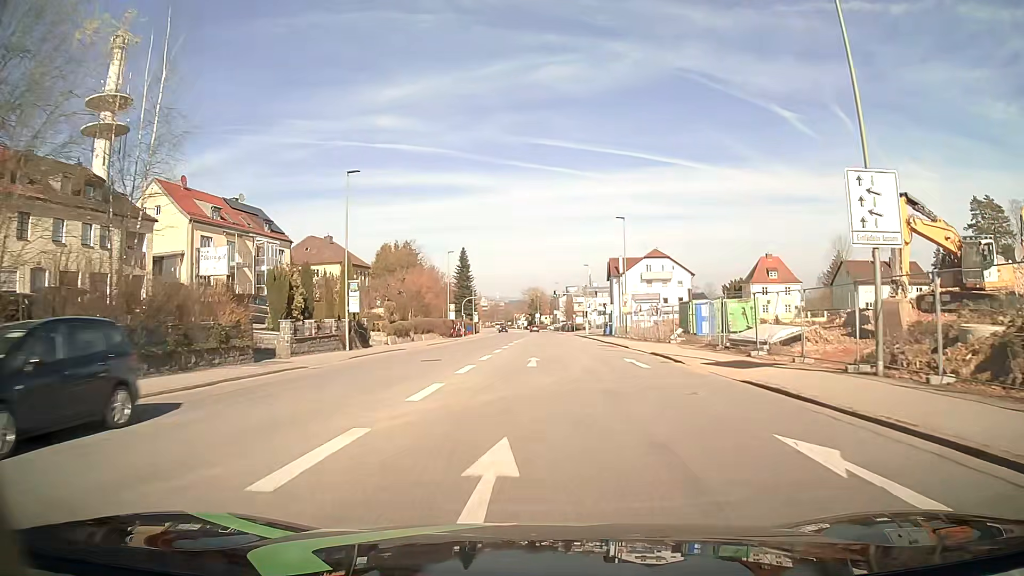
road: tertiary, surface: asphalt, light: Day
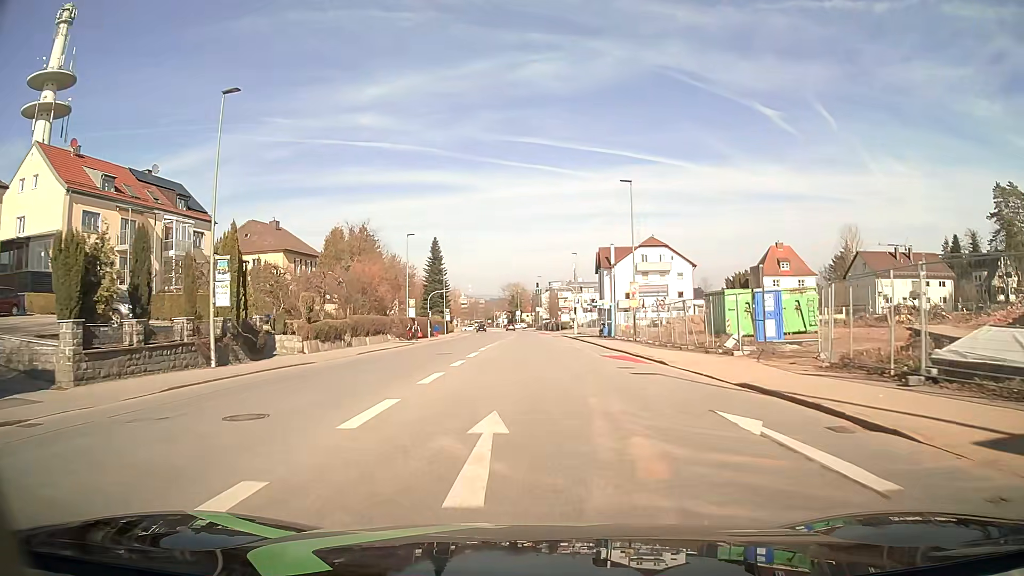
(+0.3, +14.8) m; +2°
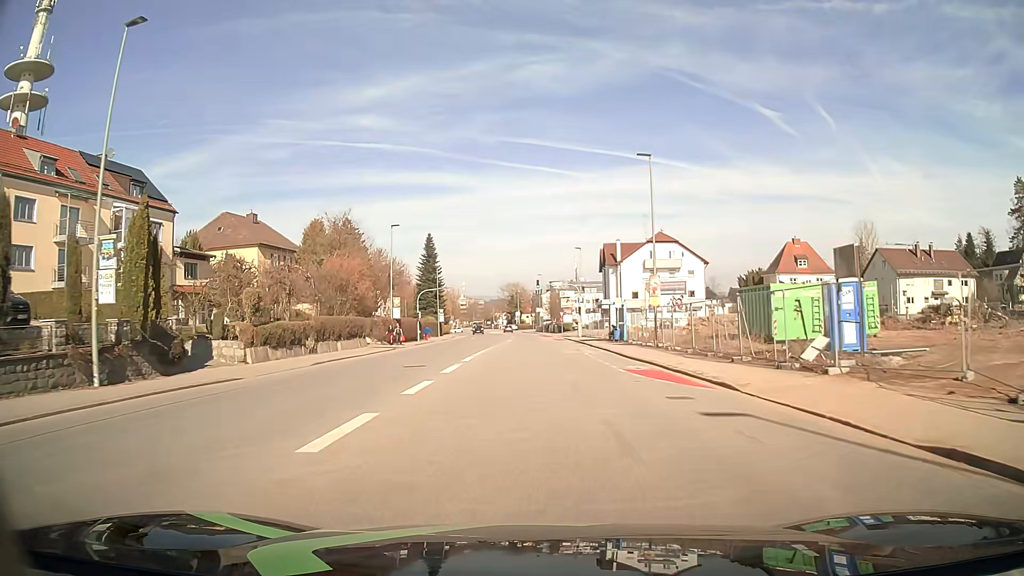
(0.0, +7.4) m; 0°
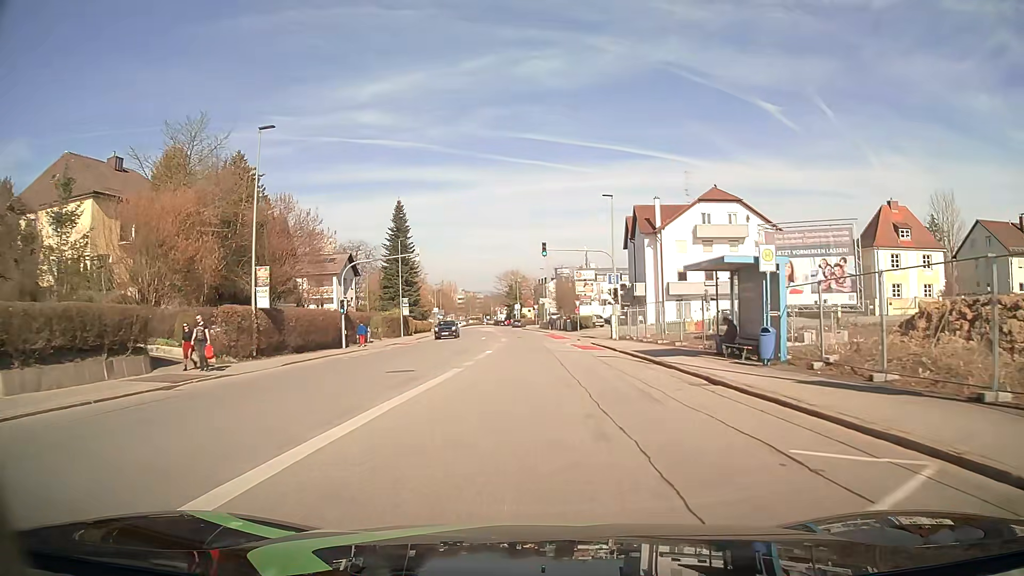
(0.0, +29.9) m; 0°
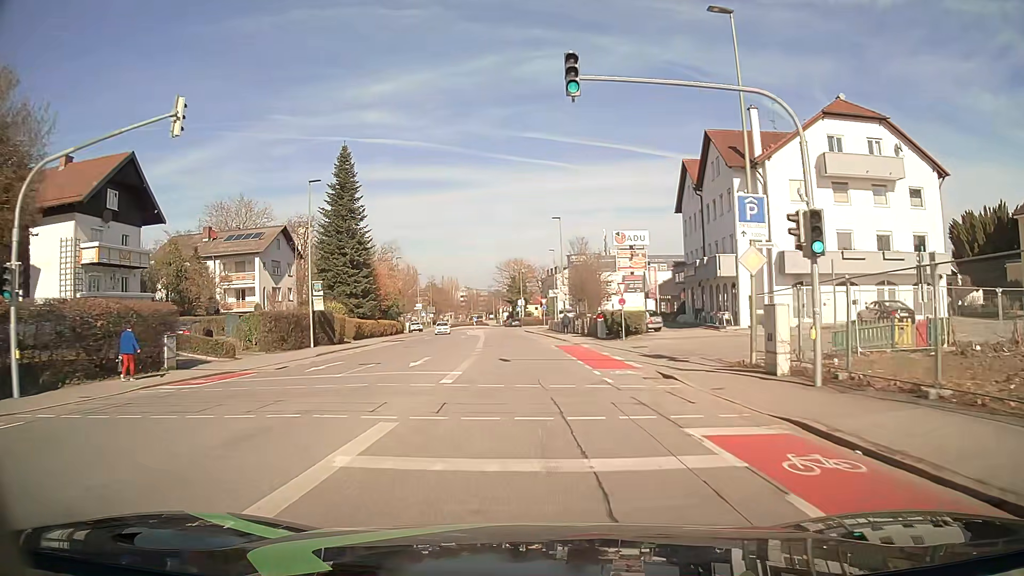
(0.0, +30.4) m; -1°
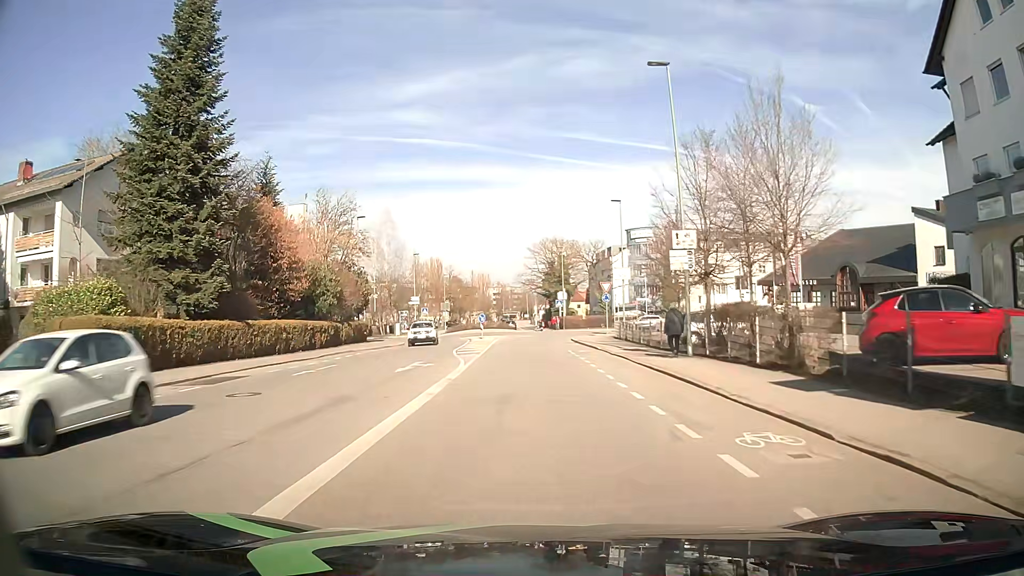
(-1.0, +36.9) m; -3°
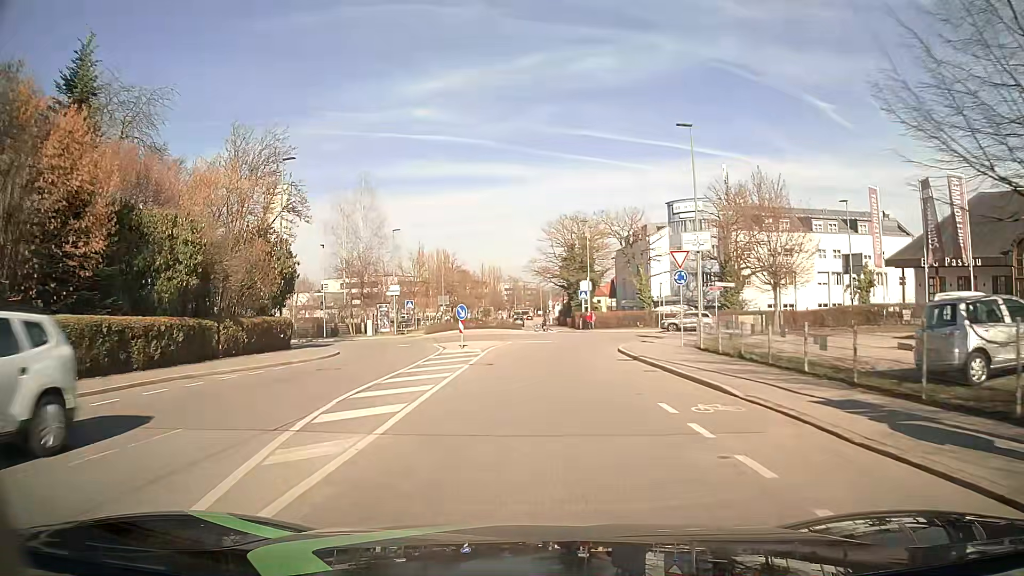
(-0.2, +20.0) m; 0°
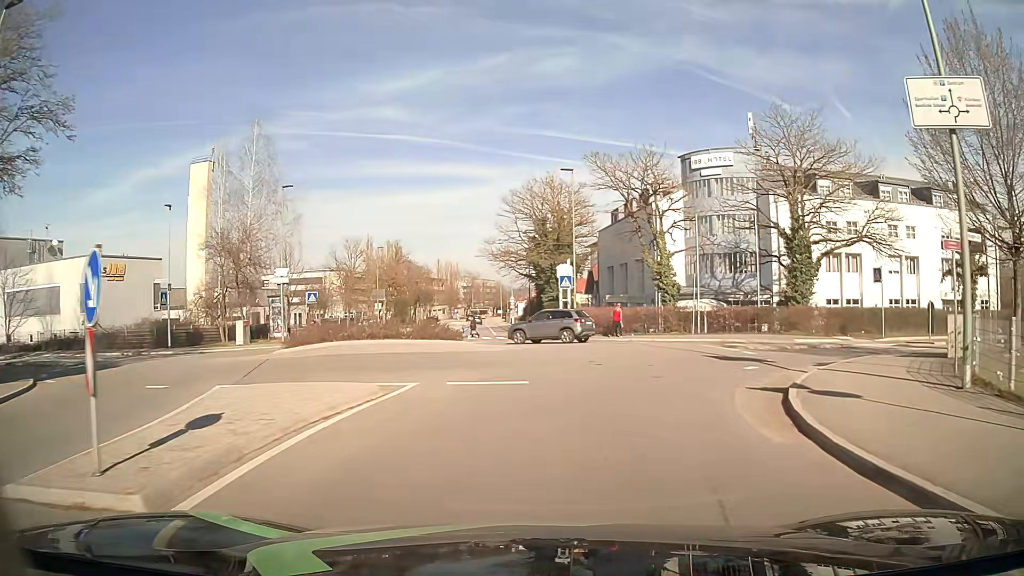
(-0.2, +21.7) m; +2°
(+1, +10) (+3, +20) (+2, +30) (-1, +39) (-4, +49) (-5, +59) (-6, +69) (-7, +79) (-7, +88) (-8, +98) m
